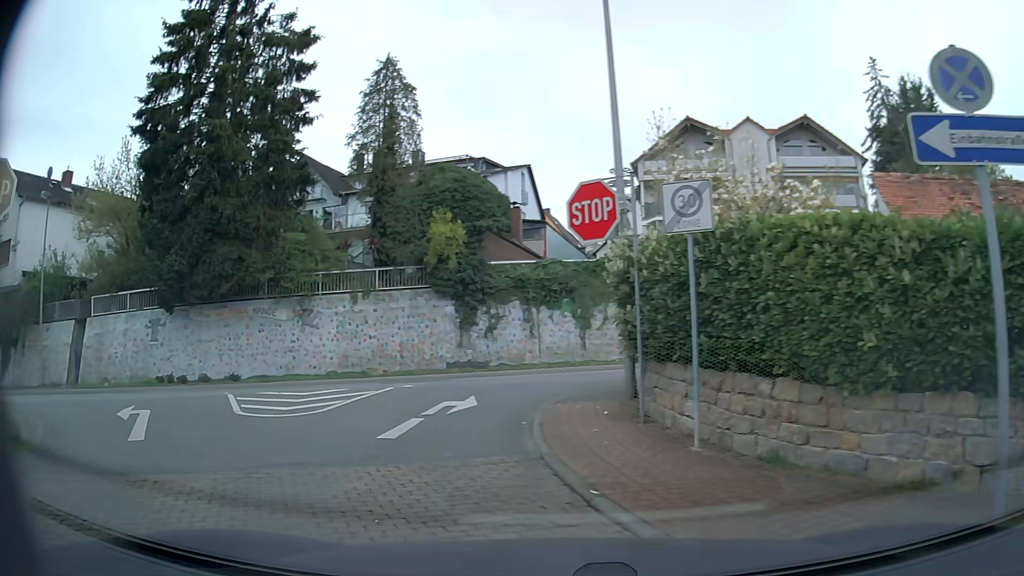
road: residential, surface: asphalt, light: Day
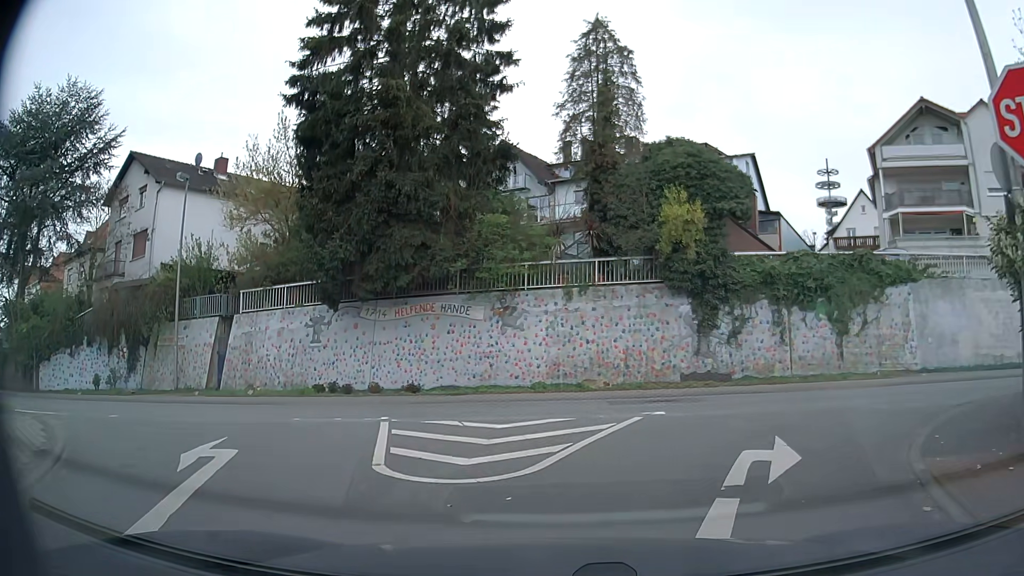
(-1.5, +5.0) m; -21°
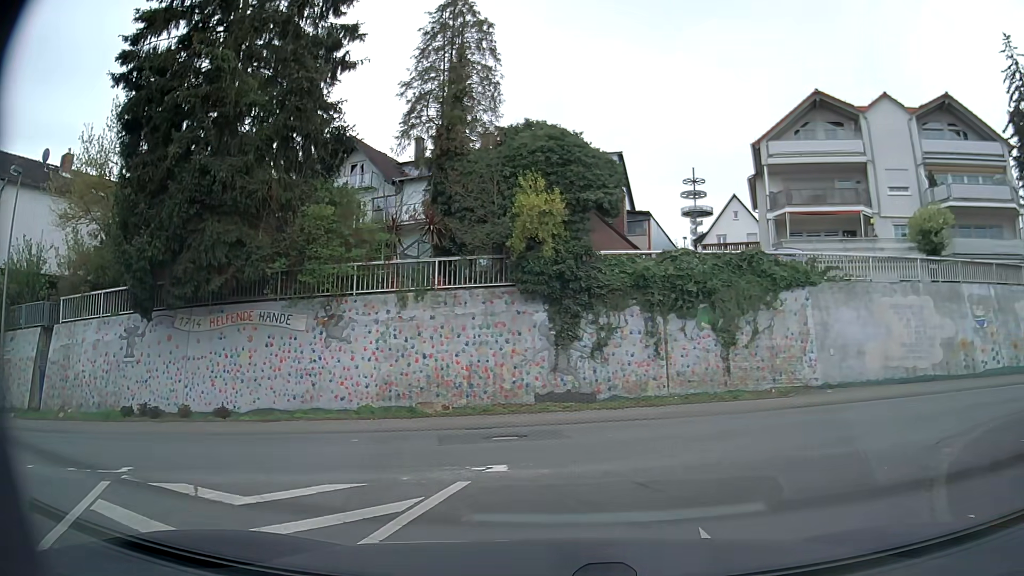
(+0.2, +3.7) m; +12°
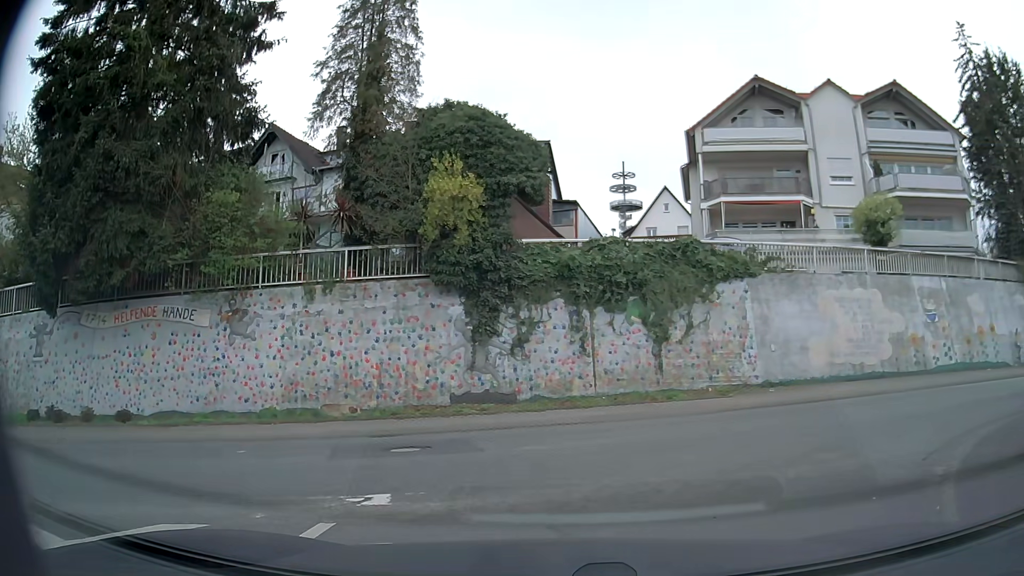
(0.0, +1.5) m; +5°
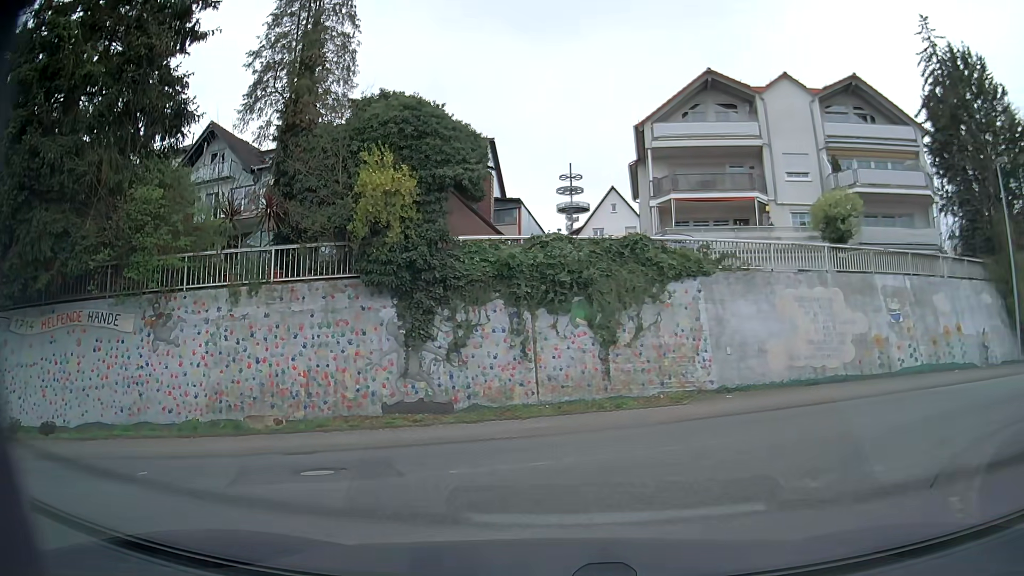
(+0.1, +1.3) m; +3°
